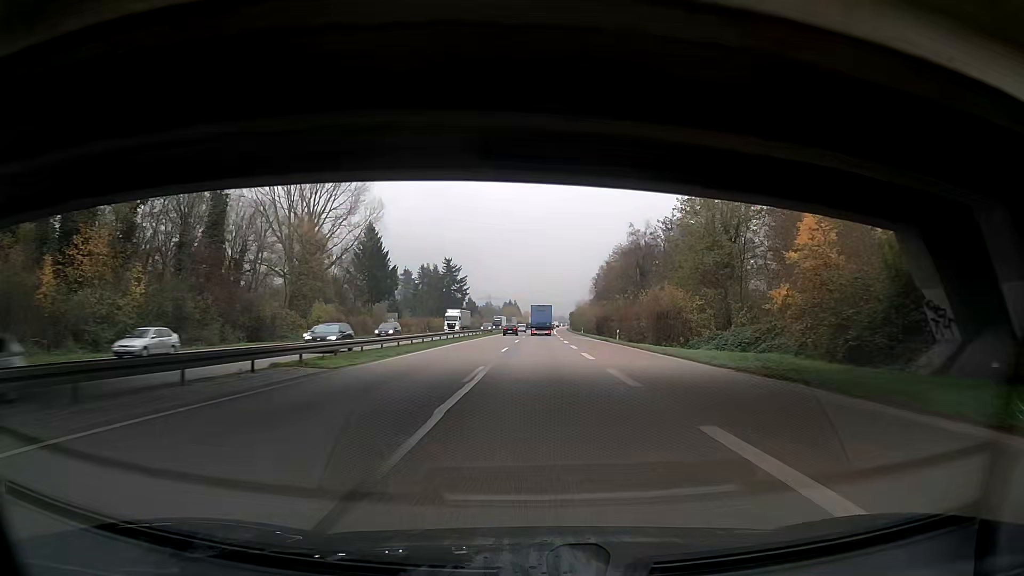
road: trunk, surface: asphalt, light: Day
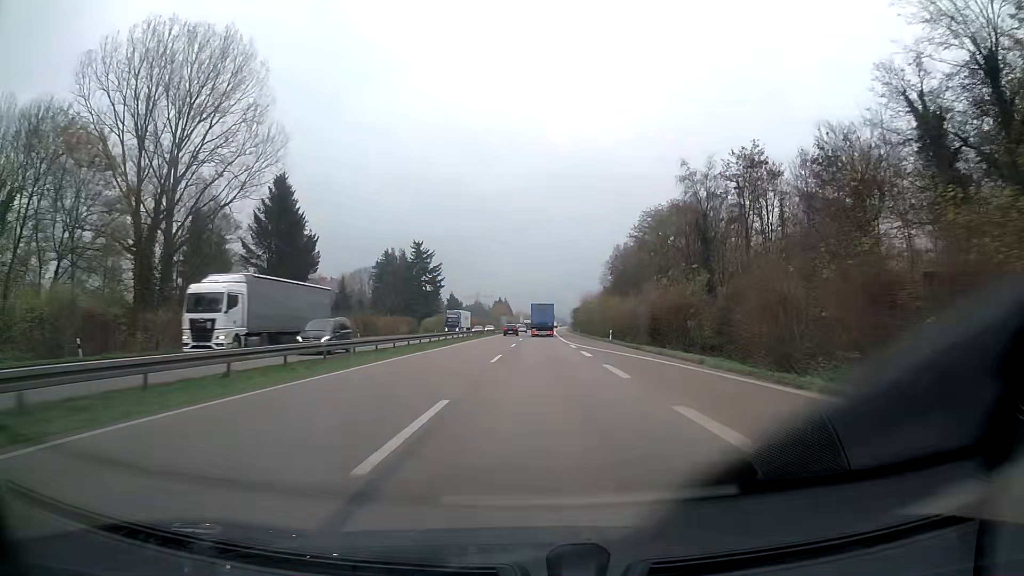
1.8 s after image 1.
(+0.3, +46.0) m; +1°
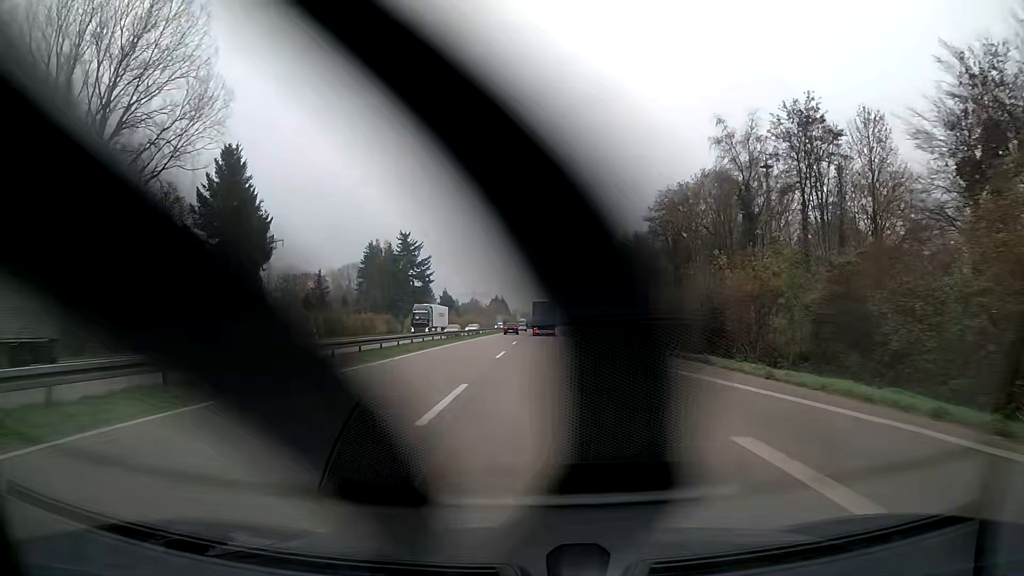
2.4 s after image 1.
(0.0, +15.4) m; 0°
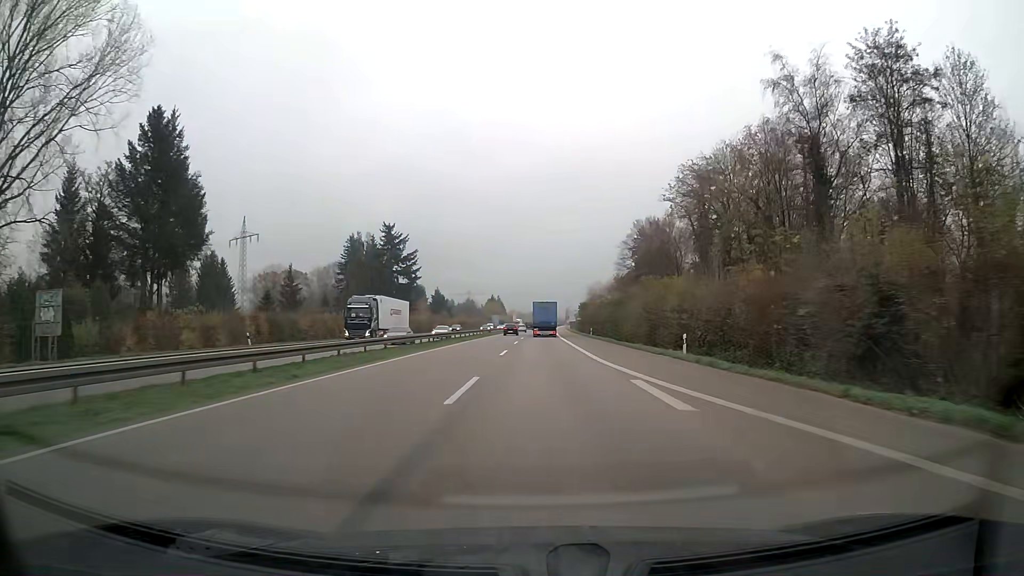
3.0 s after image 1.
(0.0, +15.4) m; 0°
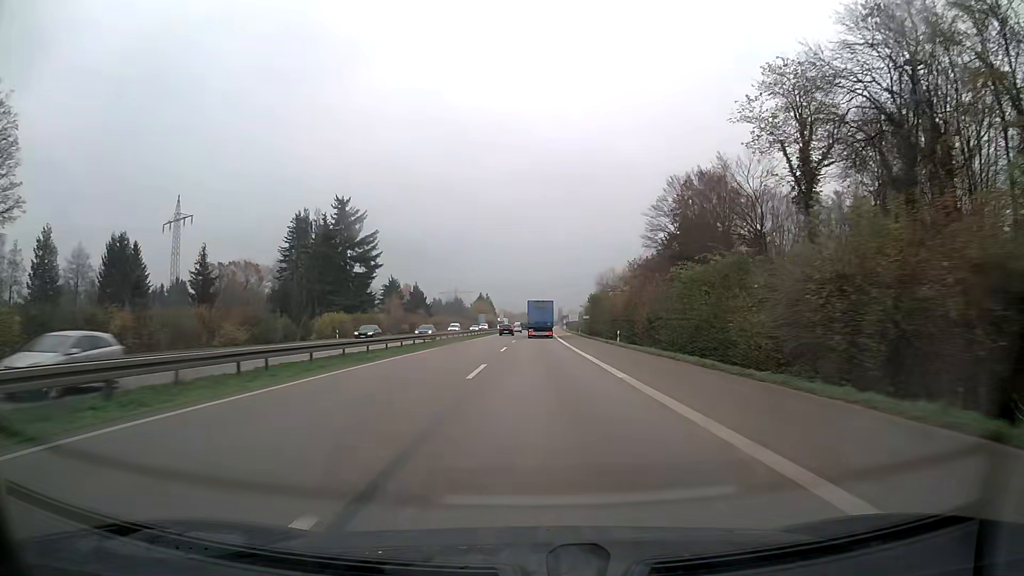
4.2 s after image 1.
(+0.2, +30.9) m; +1°
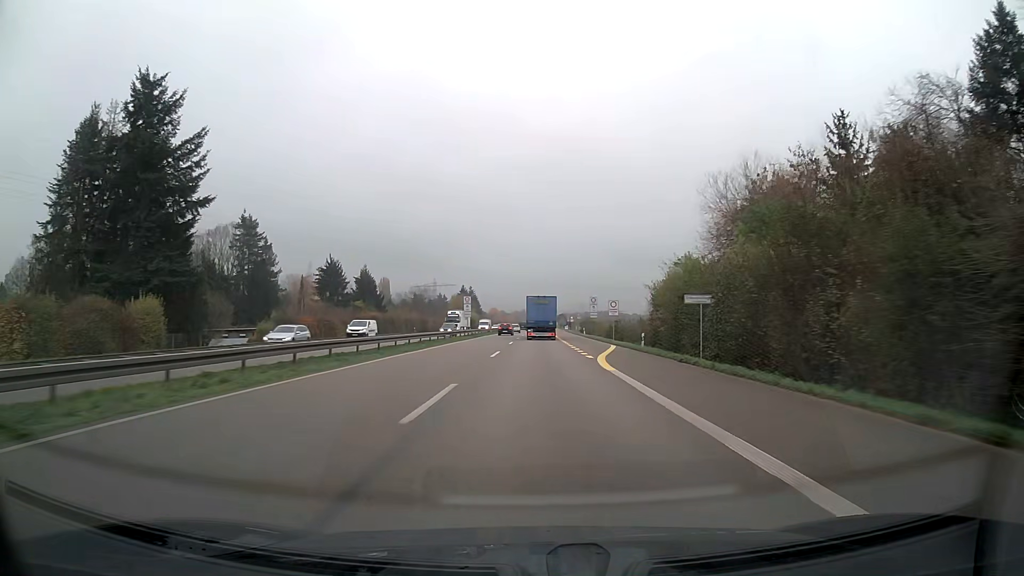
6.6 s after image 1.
(+0.2, +62.1) m; 0°
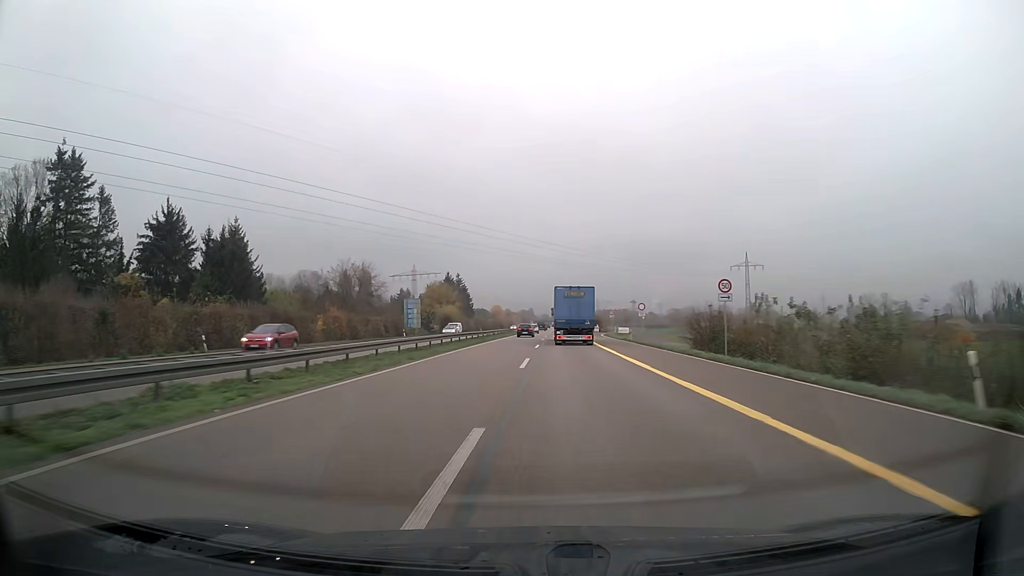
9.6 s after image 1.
(-0.3, +78.6) m; -1°
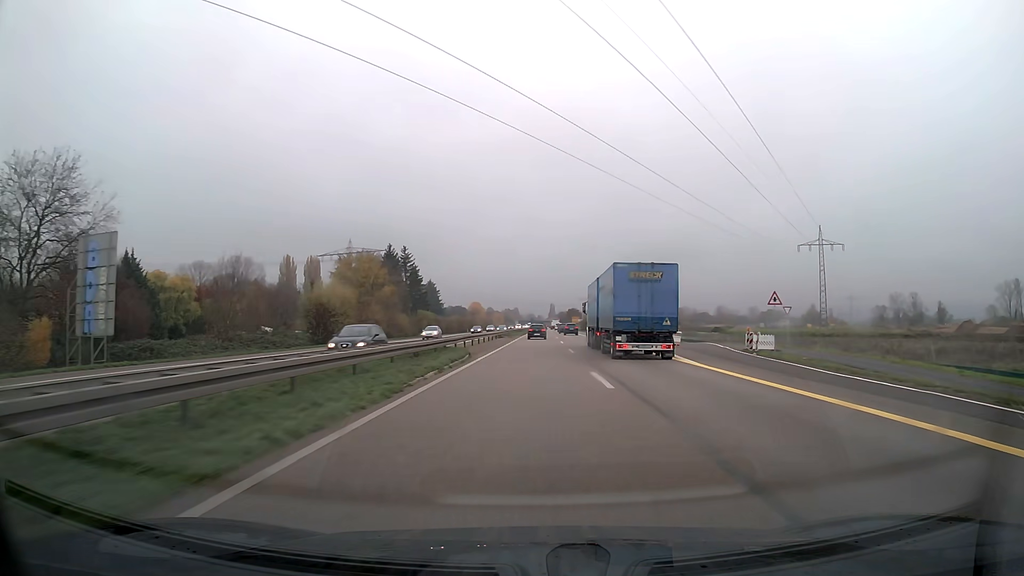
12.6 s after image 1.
(+0.6, +79.1) m; +2°
(0, +10) (0, +20) (0, +30) (0, +40) (0, +50) (+1, +60) (+1, +70) (+1, +80) (+1, +90) (+1, +100) m
